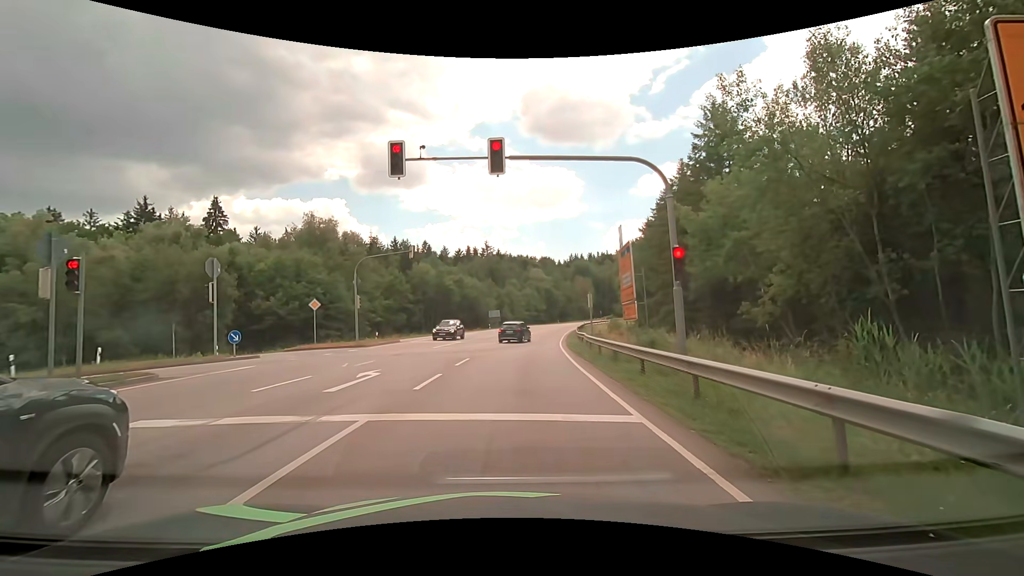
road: secondary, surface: asphalt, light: Day
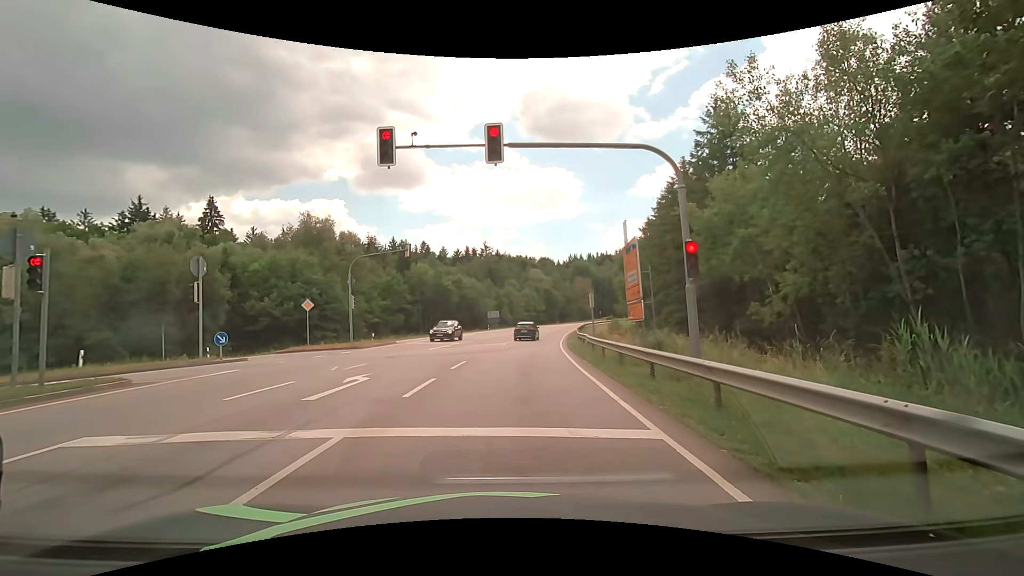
(0.0, +0.9) m; -2°
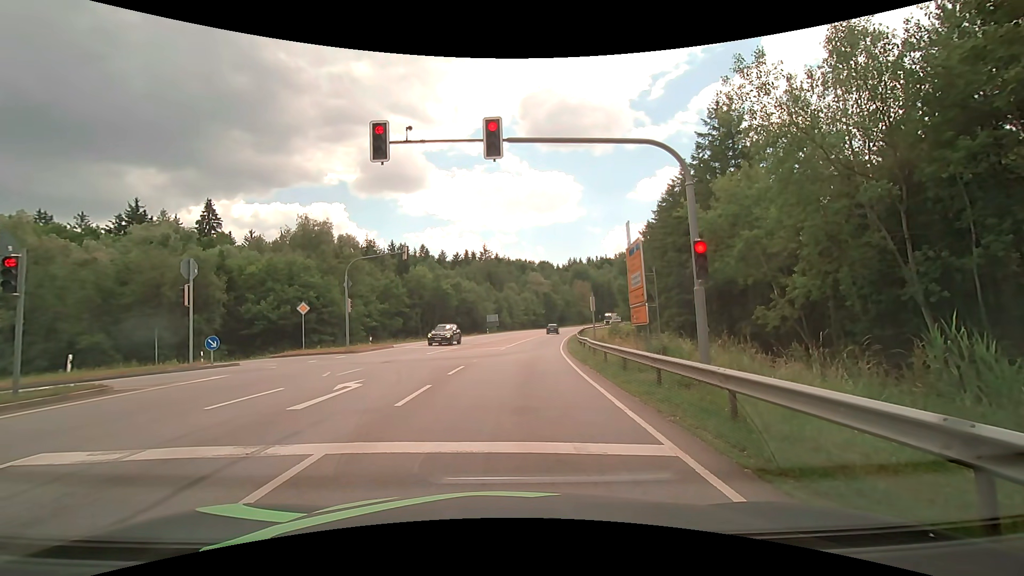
(0.0, +0.6) m; 0°
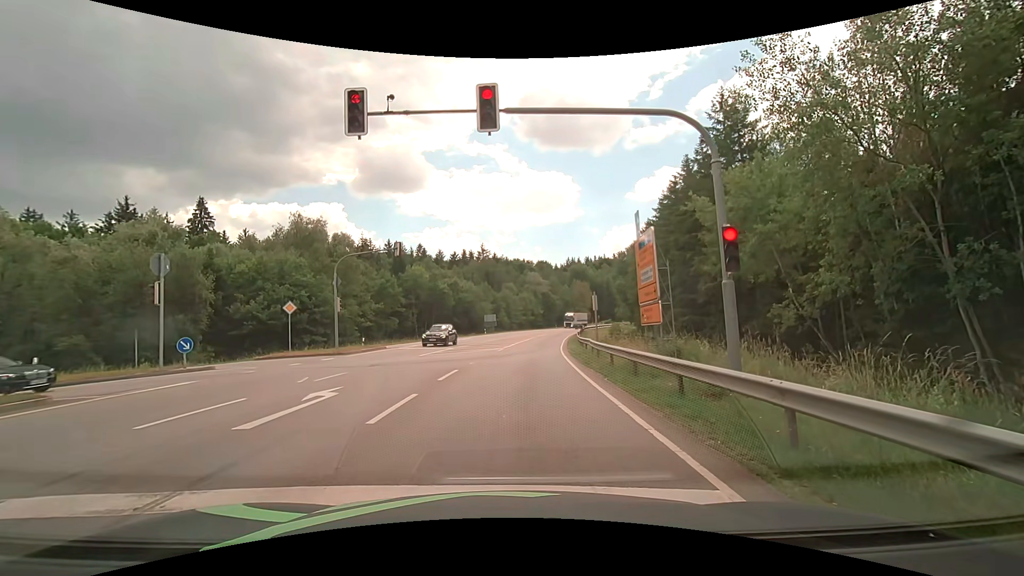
(0.0, +1.6) m; 0°
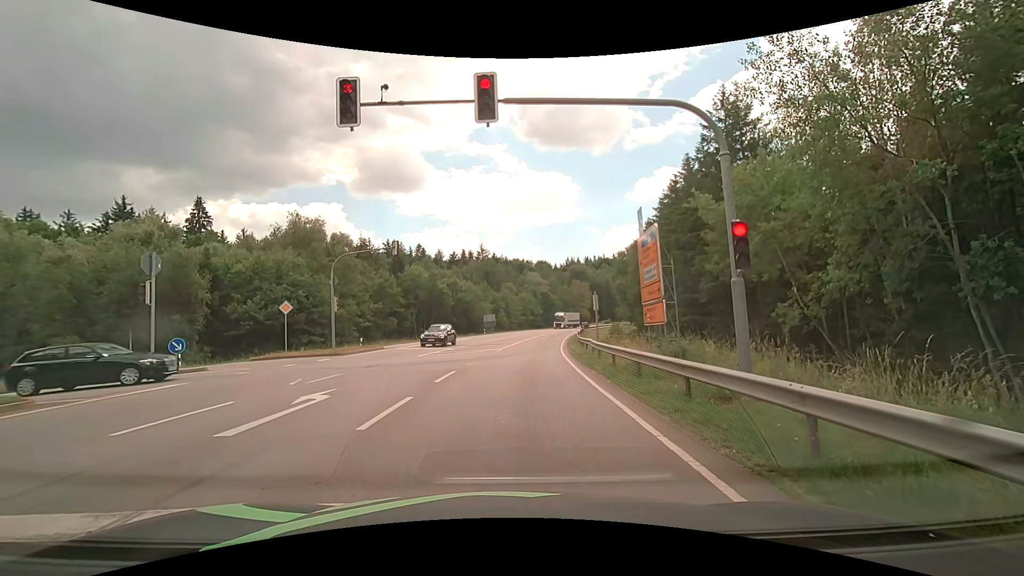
(0.0, +0.4) m; 0°
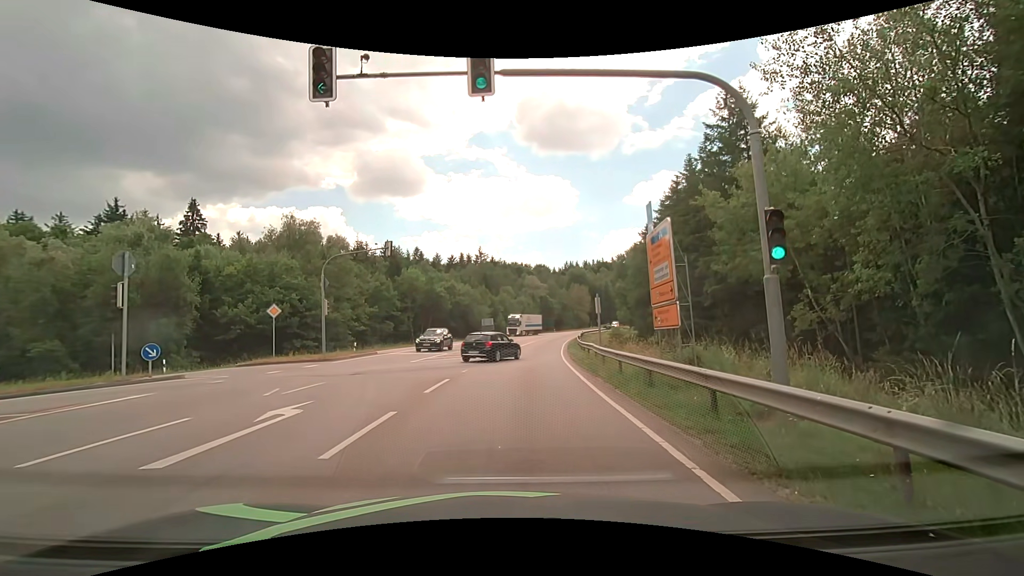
(0.0, +1.4) m; +3°
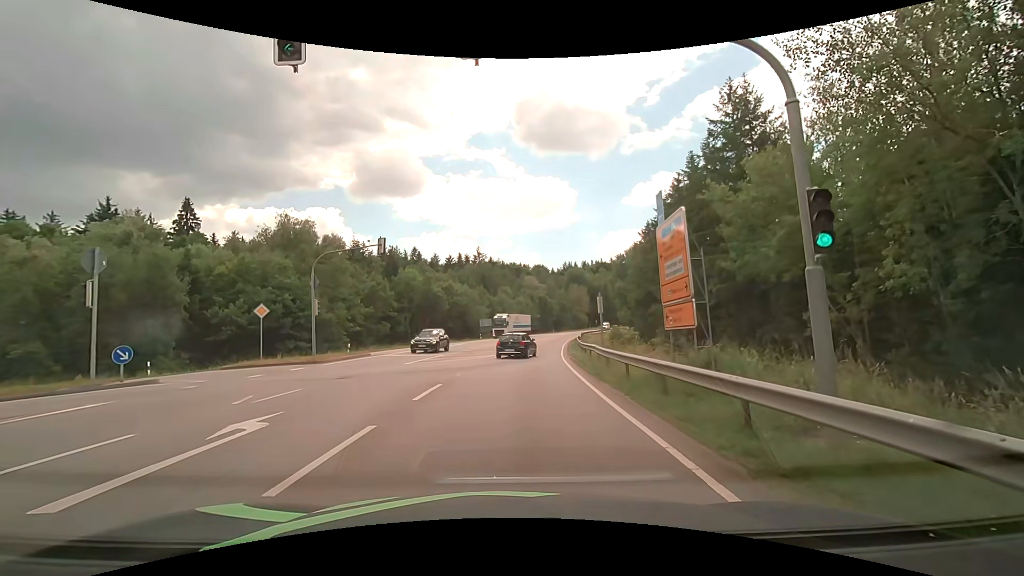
(0.0, +1.3) m; 0°
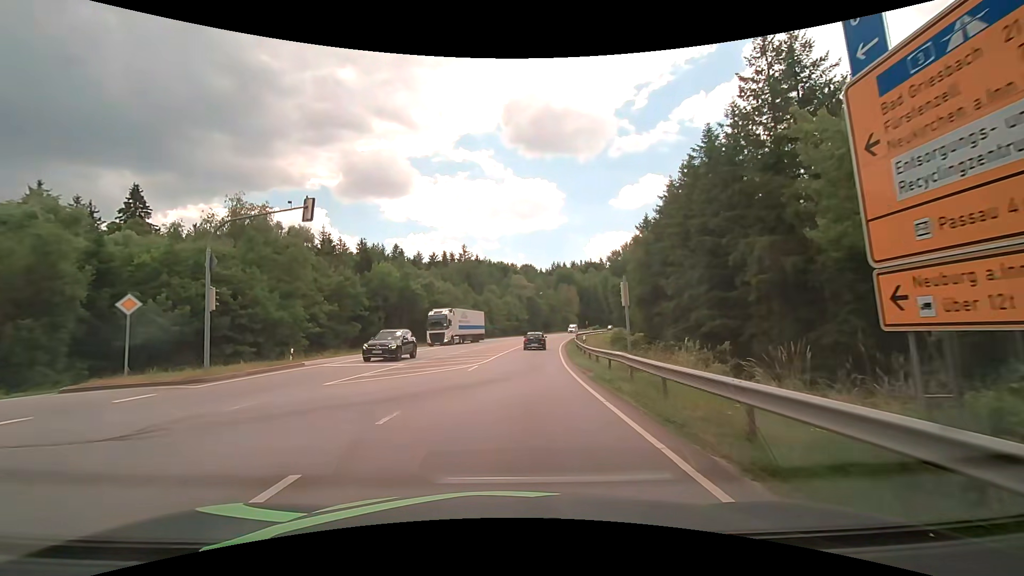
(+0.2, +8.9) m; +2°
